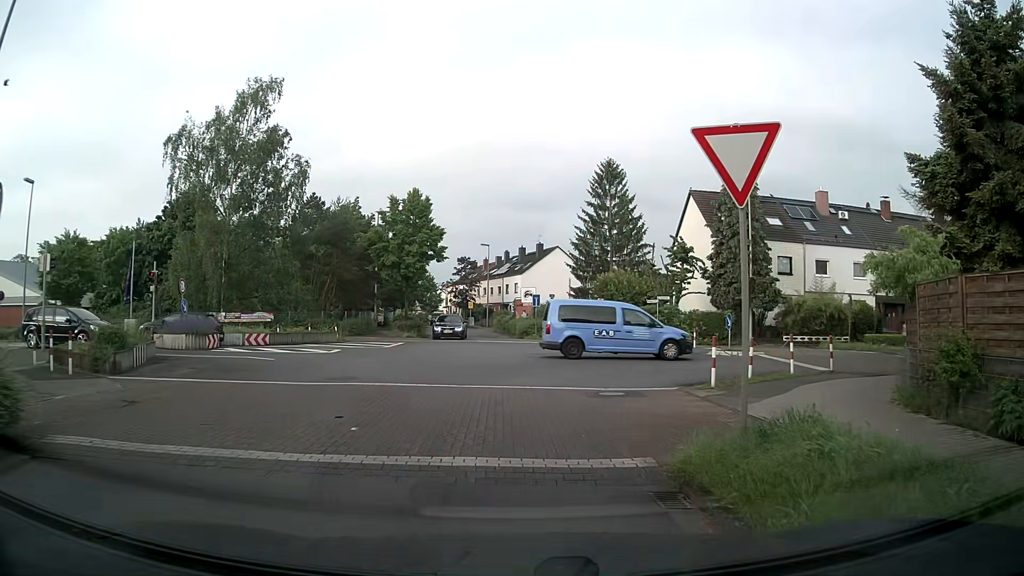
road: residential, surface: asphalt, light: Day
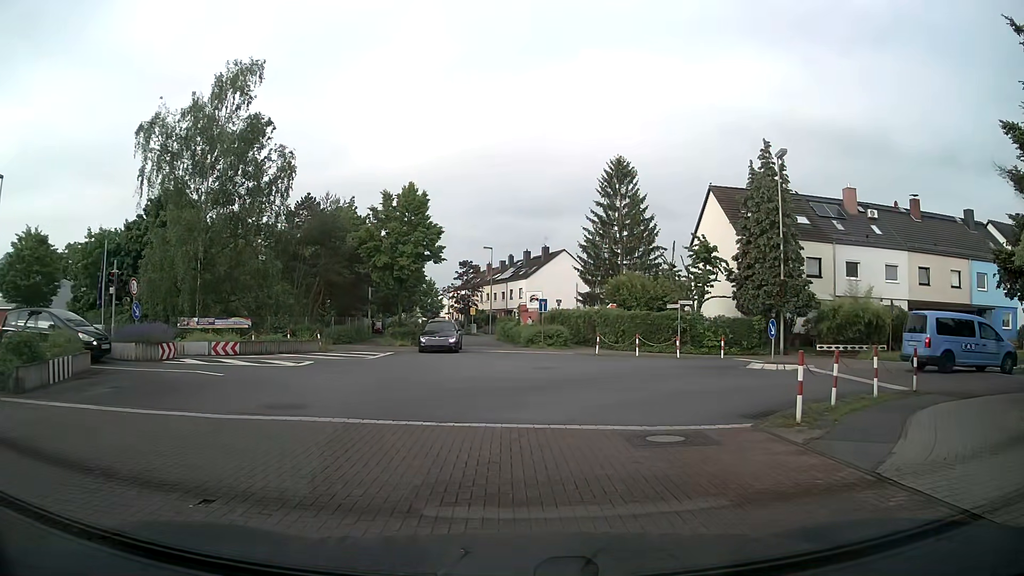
(0.0, +3.9) m; -1°
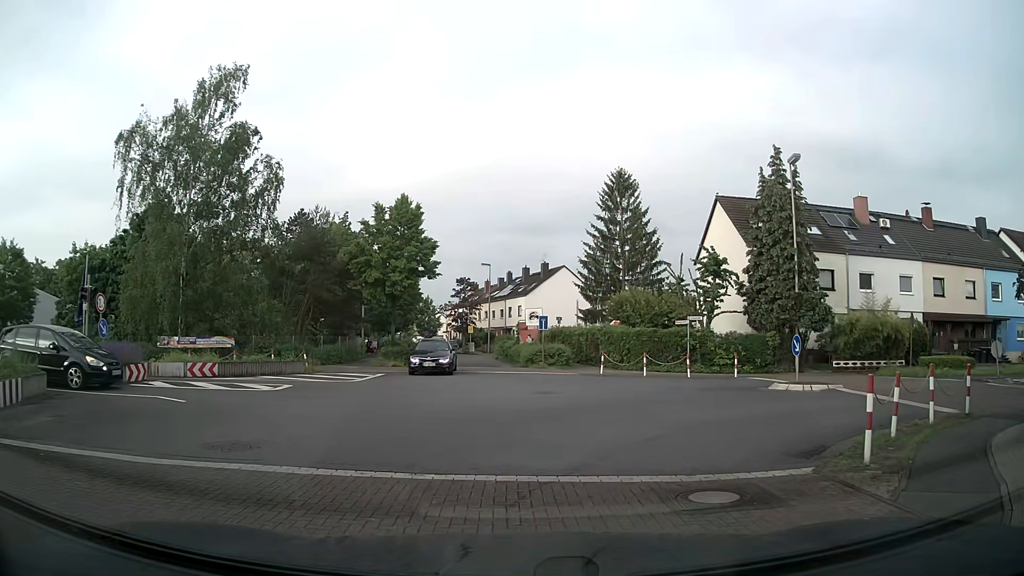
(+0.1, +2.1) m; -1°
